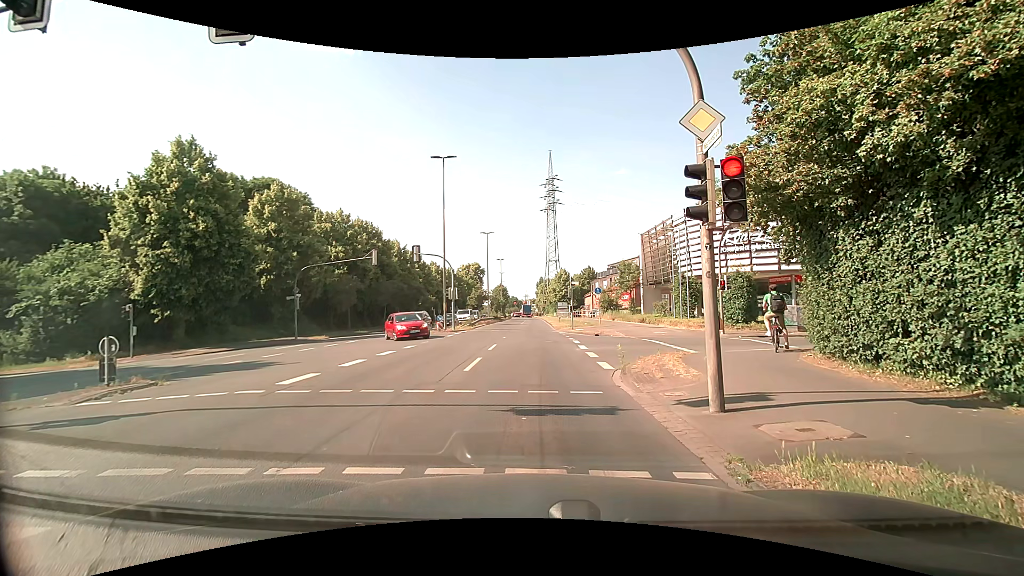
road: primary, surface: asphalt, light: Day
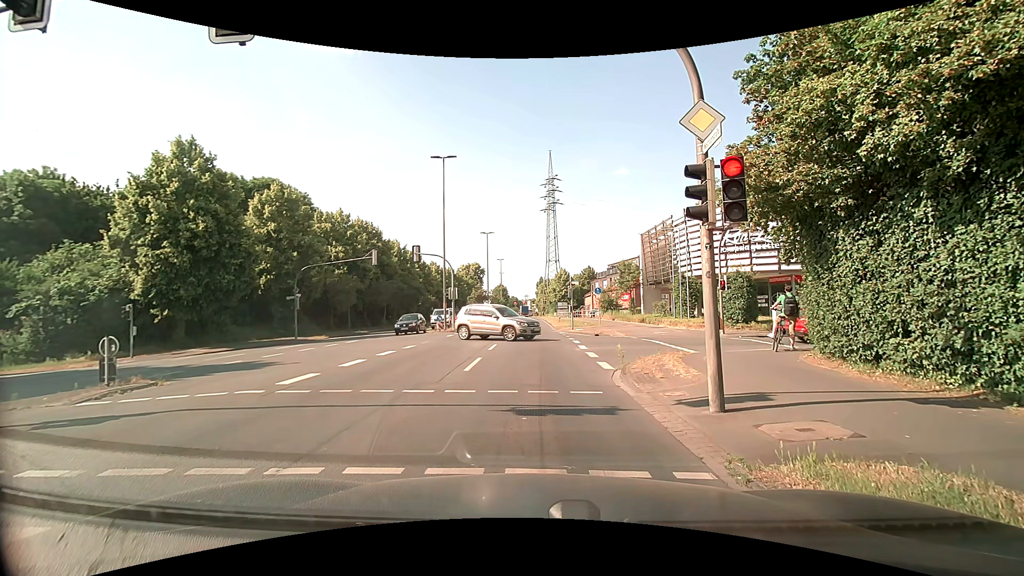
(0.0, 0.0) m; 0°
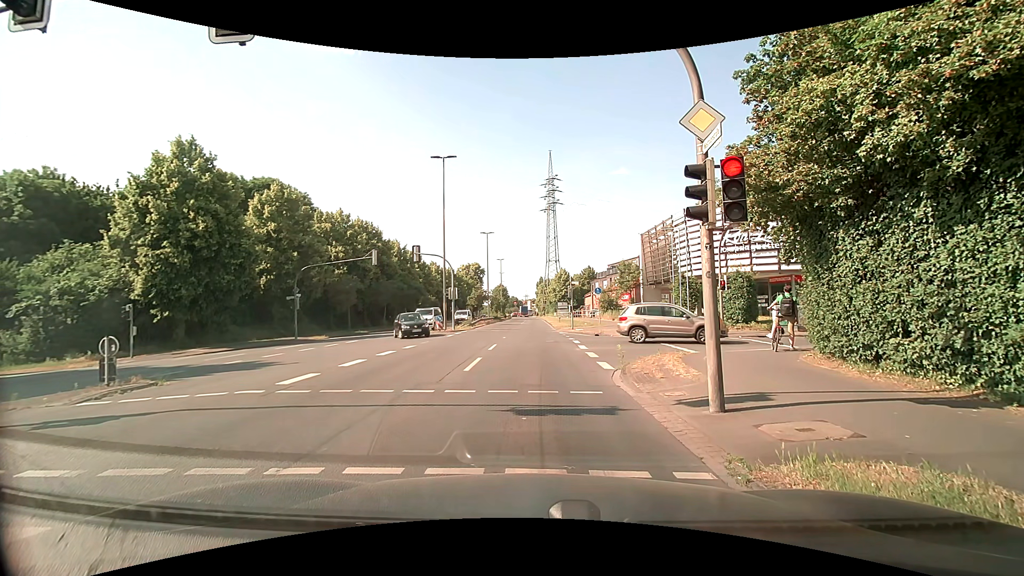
(0.0, 0.0) m; 0°
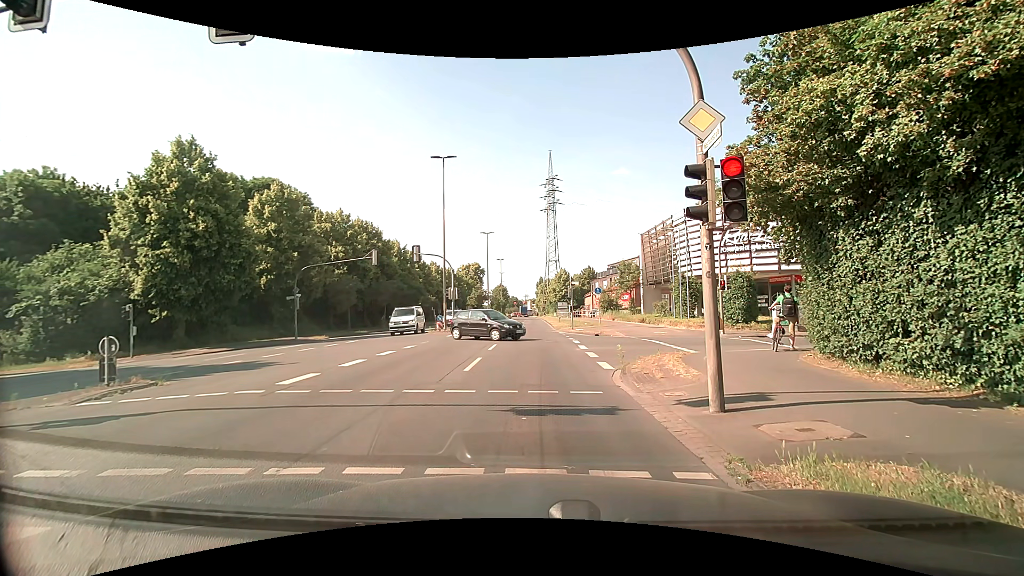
(0.0, 0.0) m; 0°
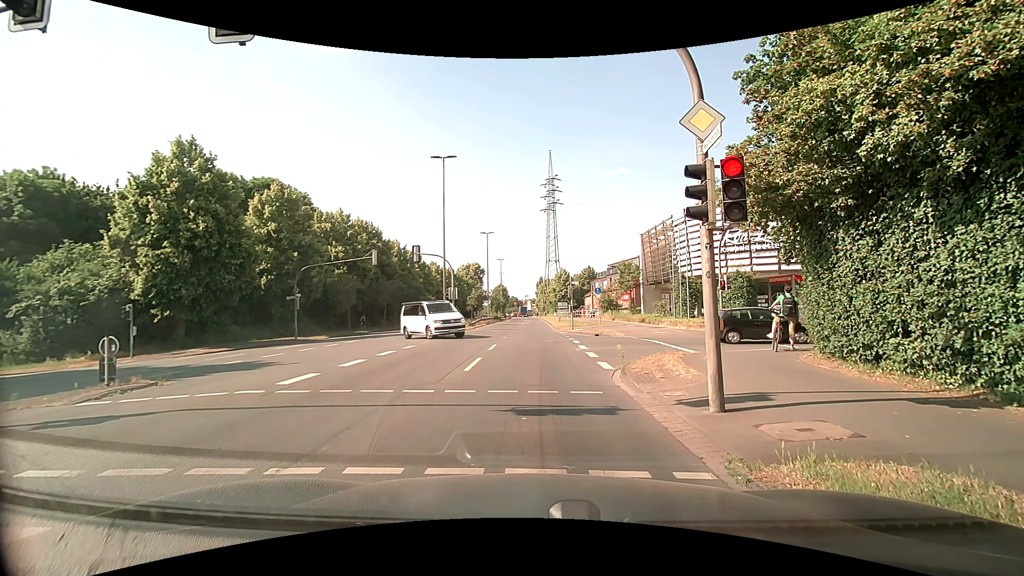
(0.0, 0.0) m; 0°
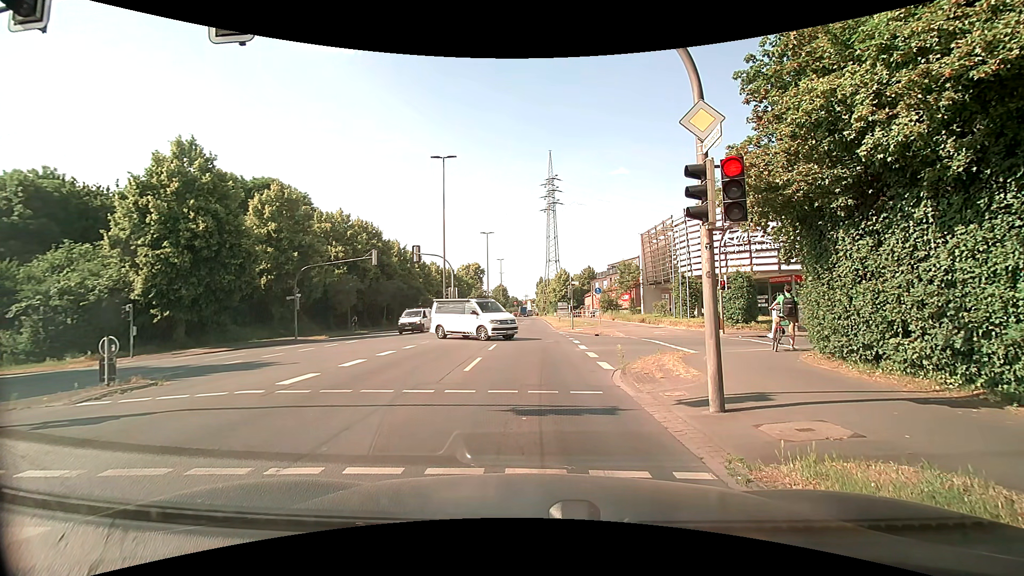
(0.0, 0.0) m; 0°
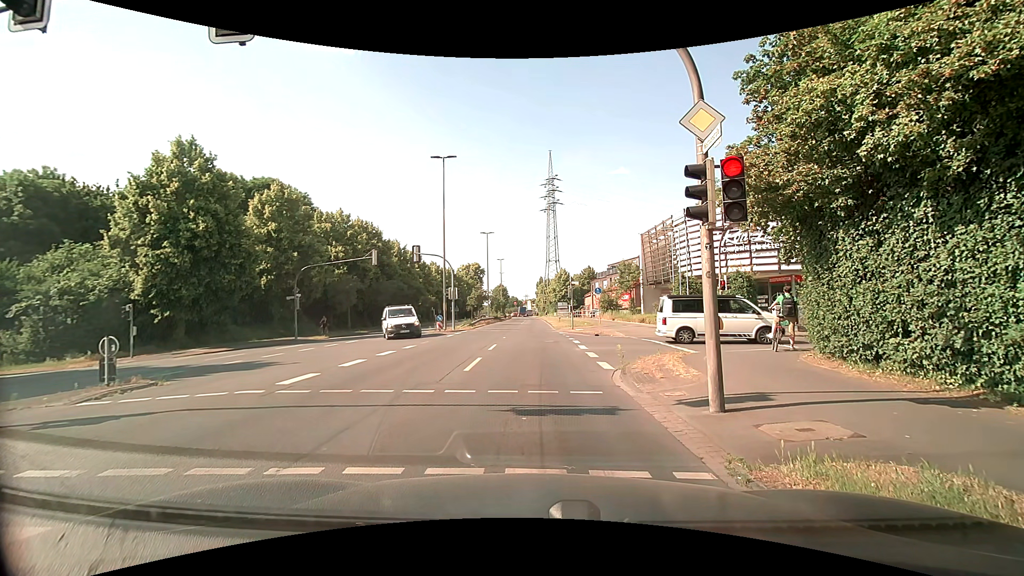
(0.0, 0.0) m; 0°
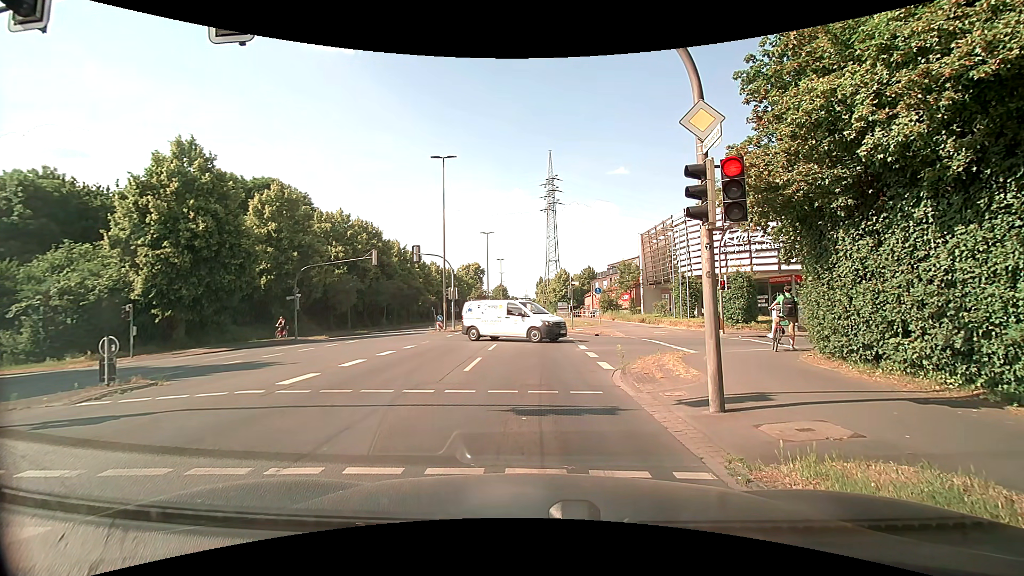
(0.0, 0.0) m; 0°
